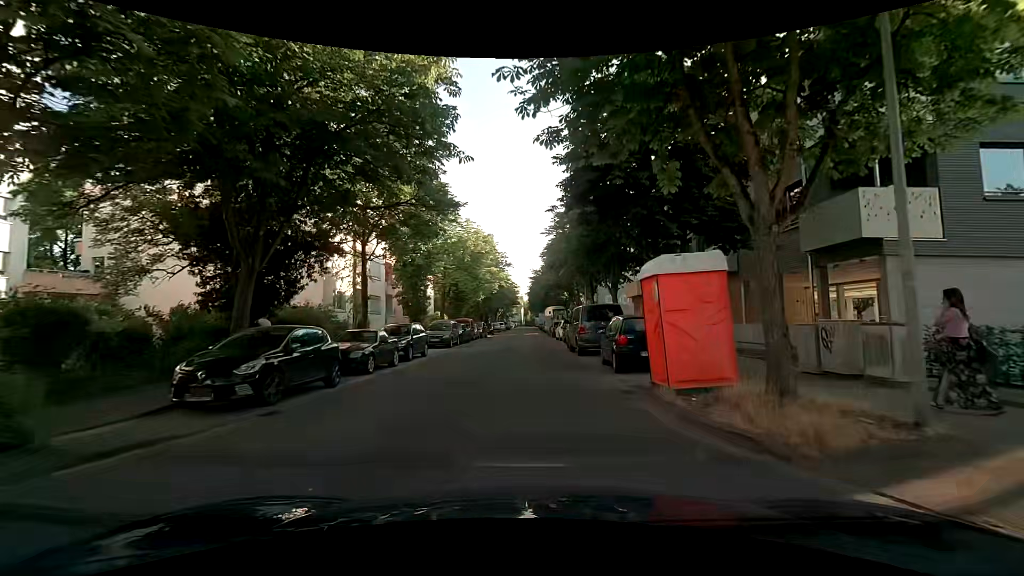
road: residential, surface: asphalt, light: Day
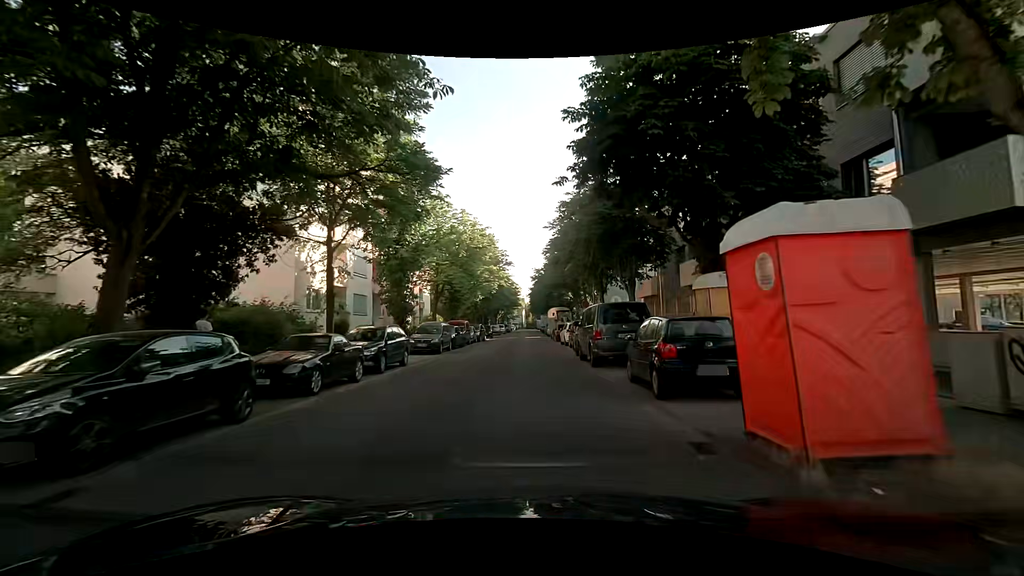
(-0.1, +3.9) m; -1°
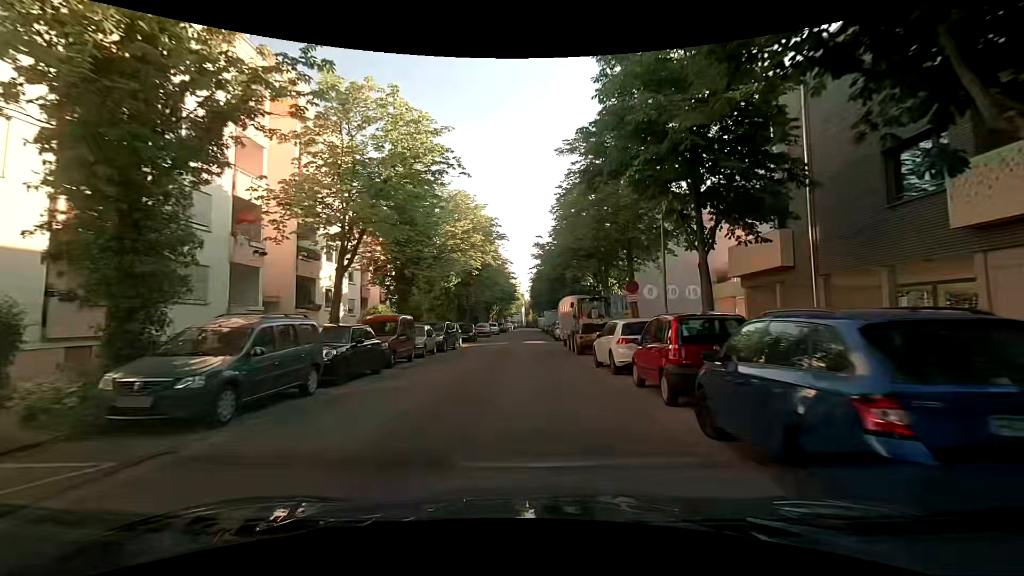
(+0.2, +18.2) m; 0°
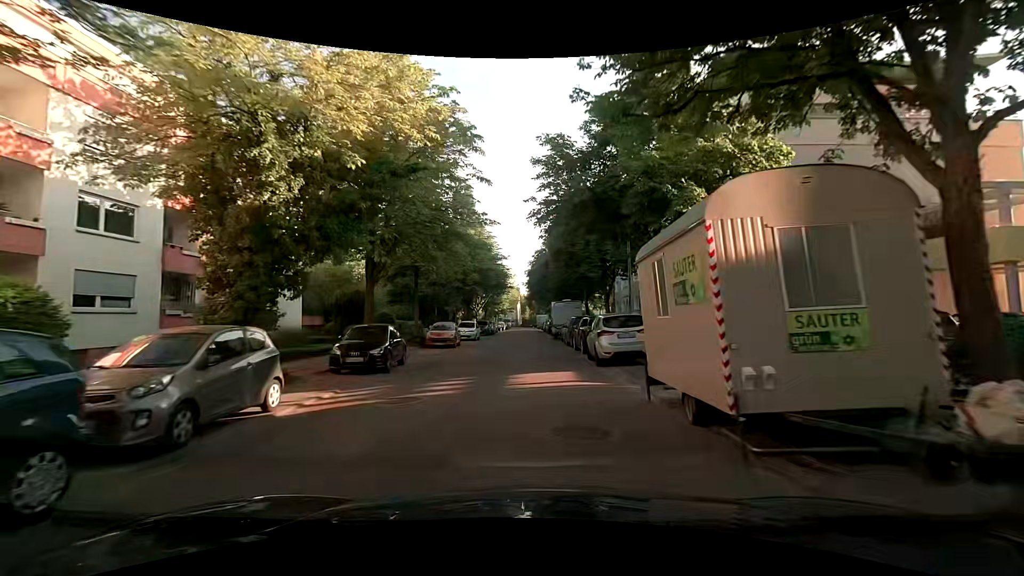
(+0.3, +23.9) m; +2°
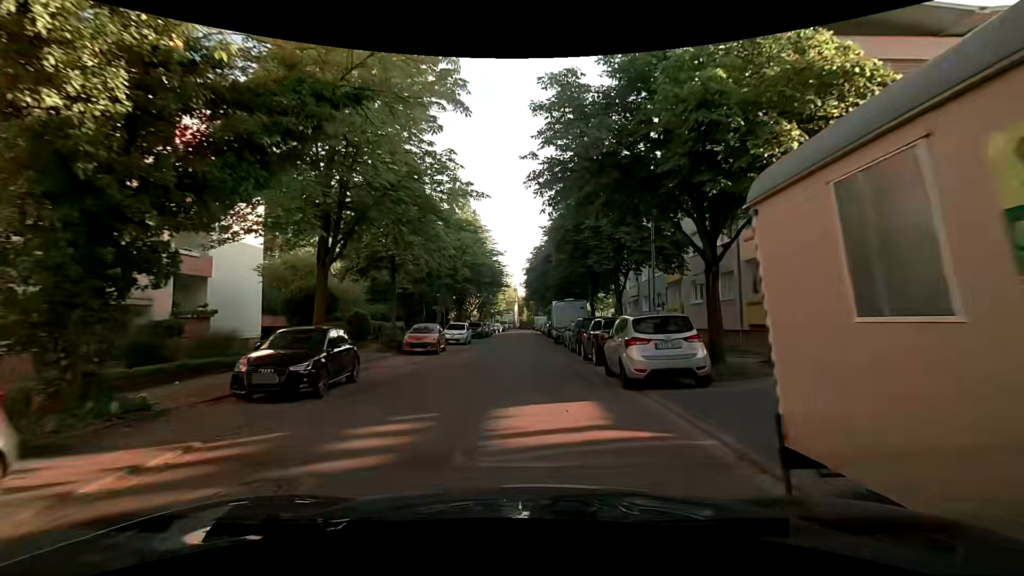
(-0.1, +4.7) m; -2°
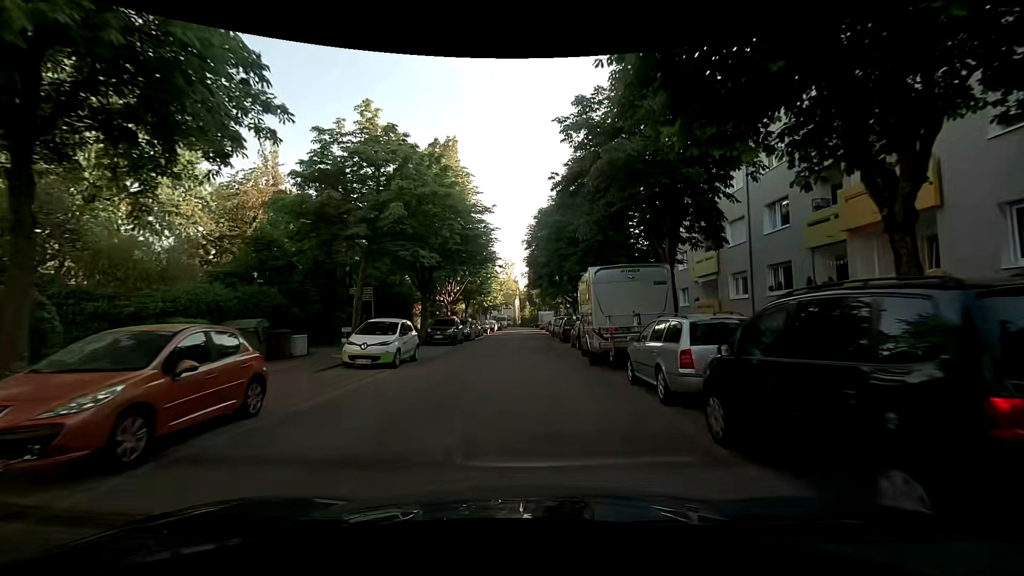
(+0.3, +18.8) m; +1°
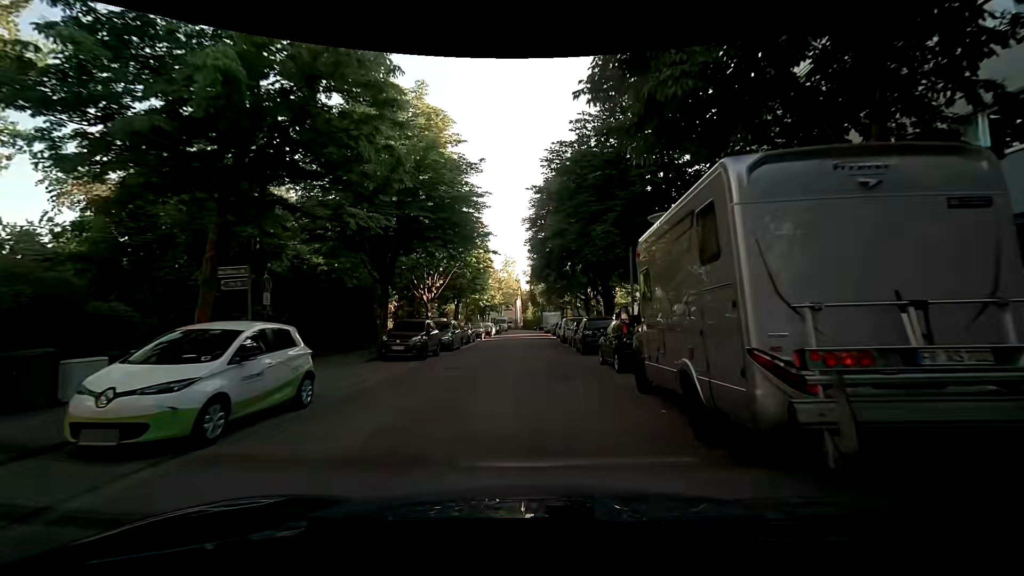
(-0.1, +9.5) m; 0°
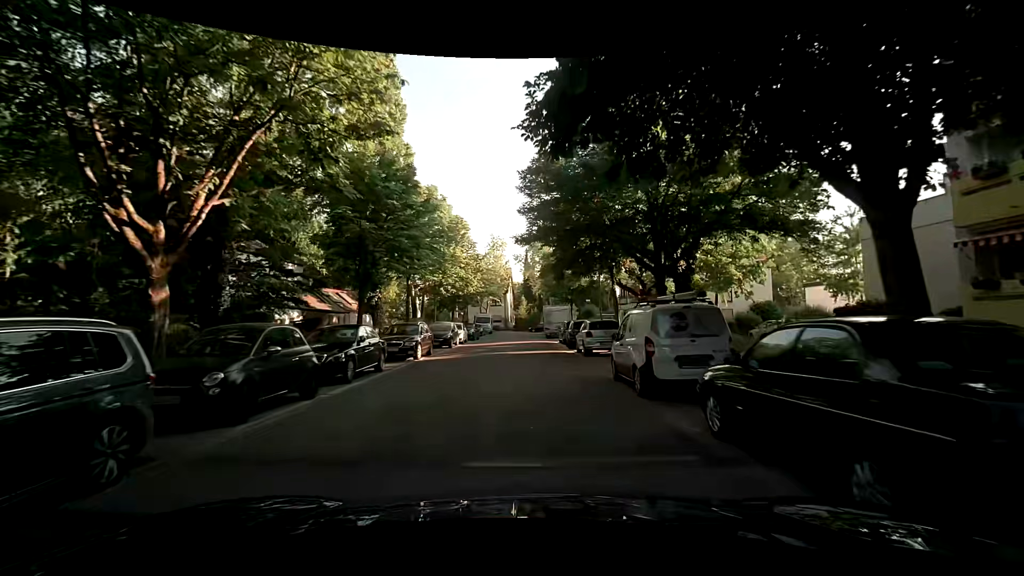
(-0.2, +23.8) m; 0°
(0, +10) (0, +20) (0, +30) (0, +40) (0, +50) (0, +60) (+1, +70) (+9, +75) (+19, +76) (+29, +76) m
